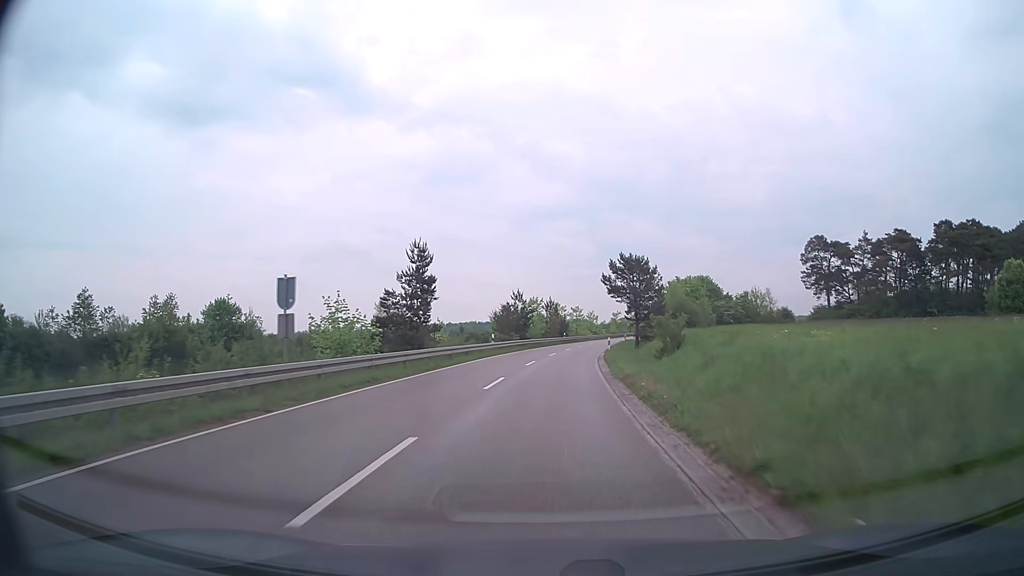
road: secondary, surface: asphalt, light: Day
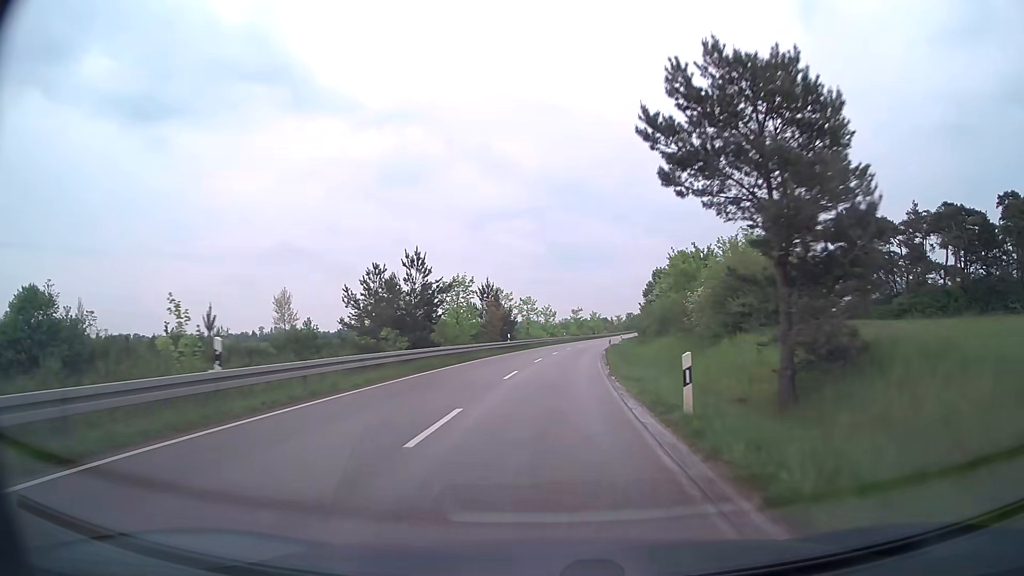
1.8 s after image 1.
(+1.3, +32.8) m; +4°
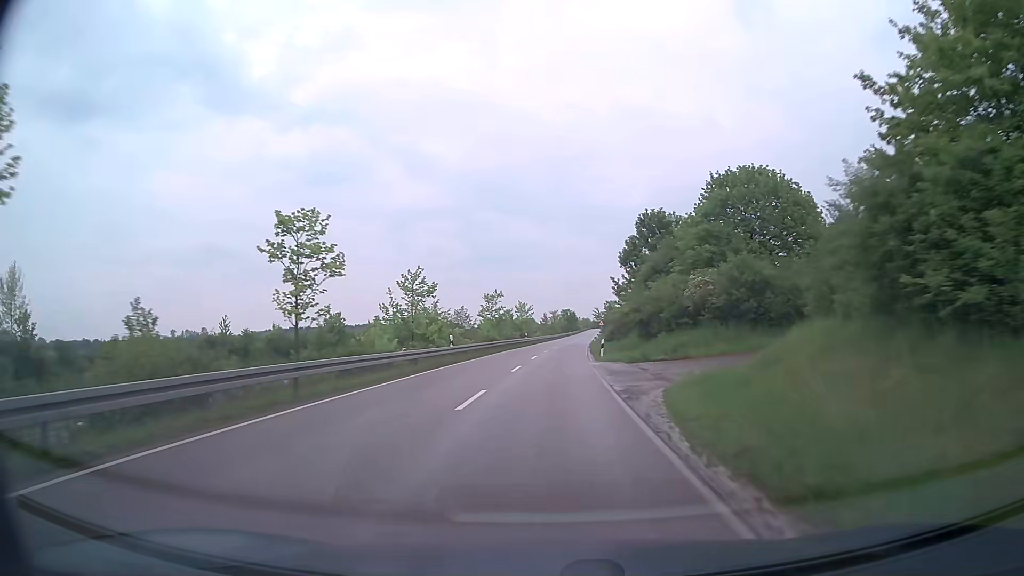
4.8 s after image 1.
(+3.5, +56.0) m; +7°
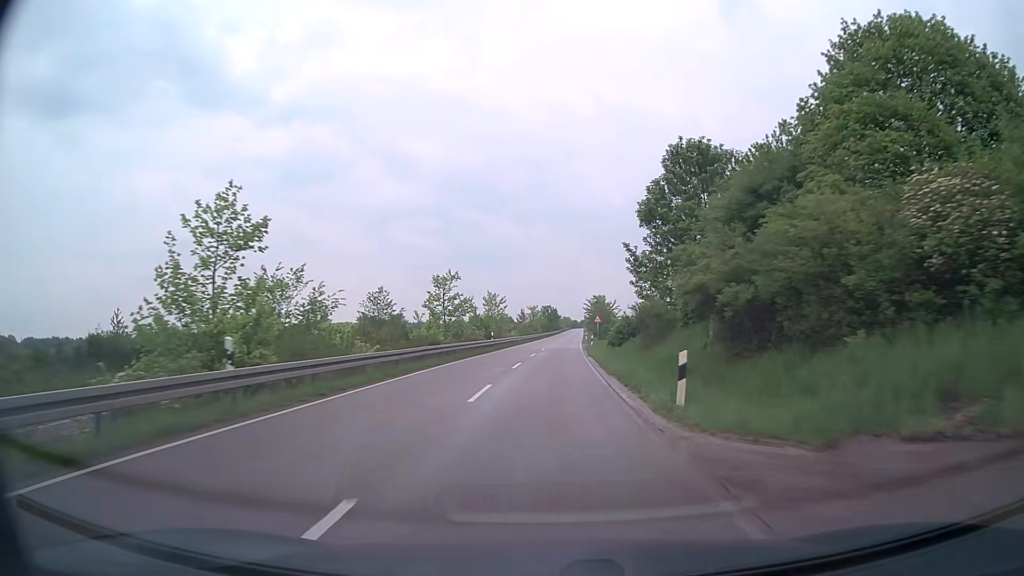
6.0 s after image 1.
(+0.3, +22.9) m; +2°
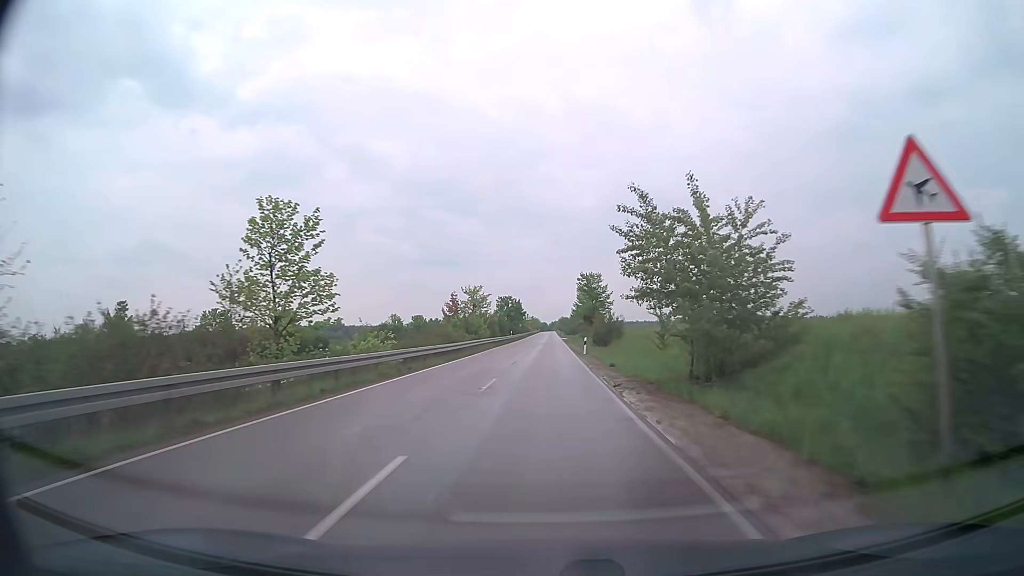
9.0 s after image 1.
(+1.9, +58.3) m; +3°
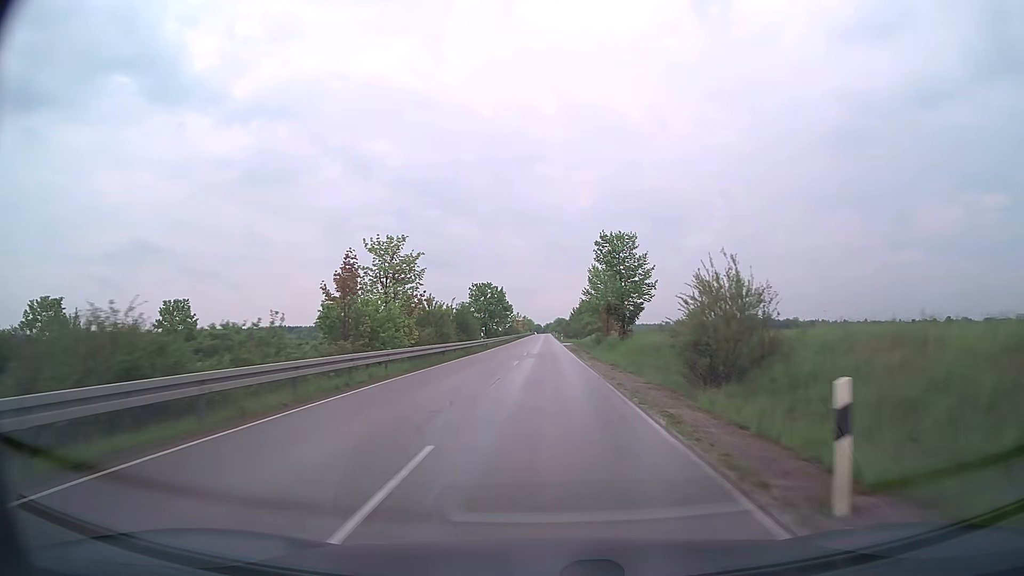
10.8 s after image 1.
(+0.2, +35.6) m; +1°
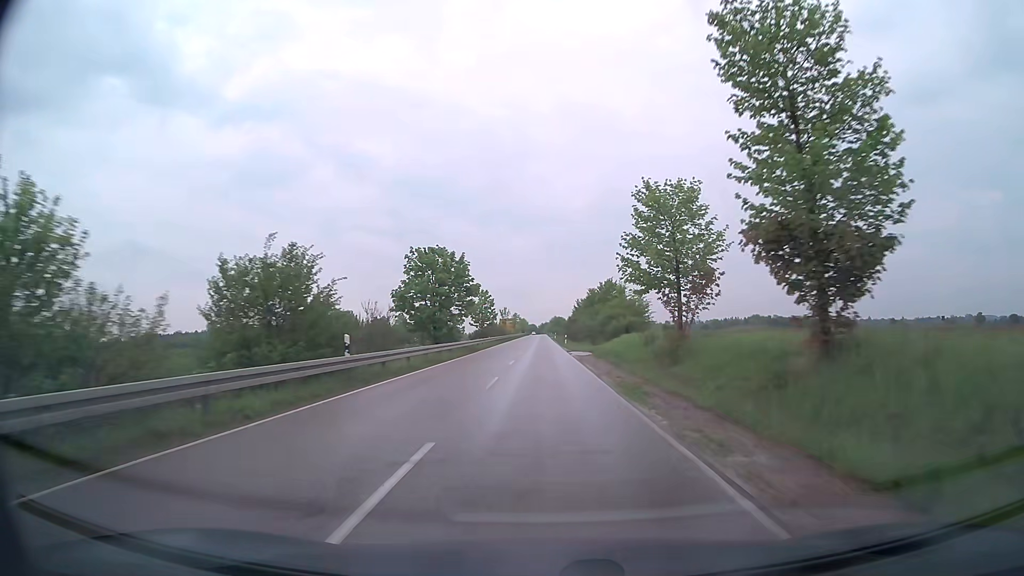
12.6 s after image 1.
(+0.1, +35.9) m; 0°
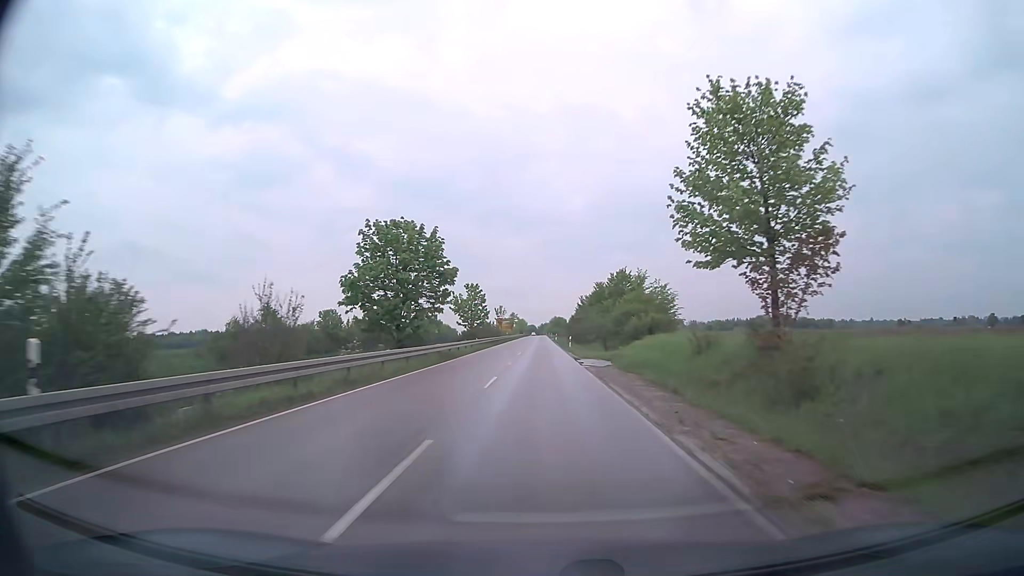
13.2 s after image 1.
(0.0, +11.9) m; 0°
(0, +10) (0, +20) (0, +30) (0, +40) (0, +50) (0, +60) (0, +70) (0, +80) (0, +90) (0, +100) m
